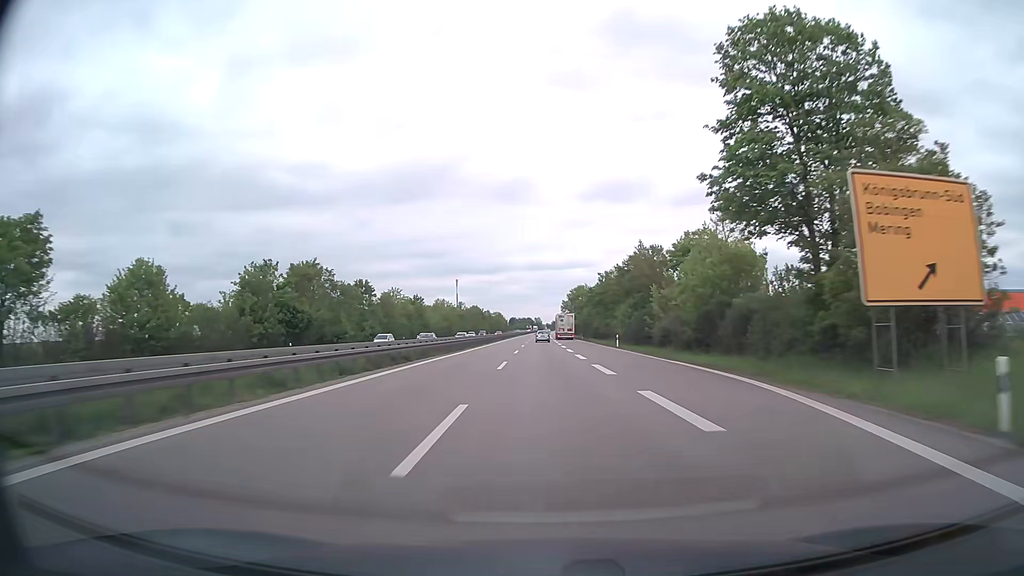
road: trunk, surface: asphalt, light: Day
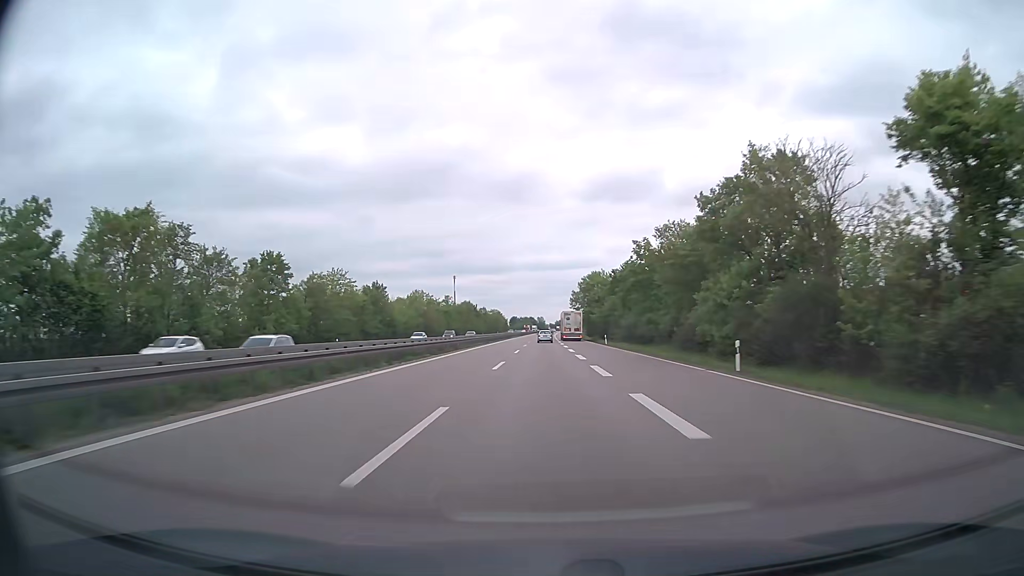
(-0.2, +36.6) m; 0°
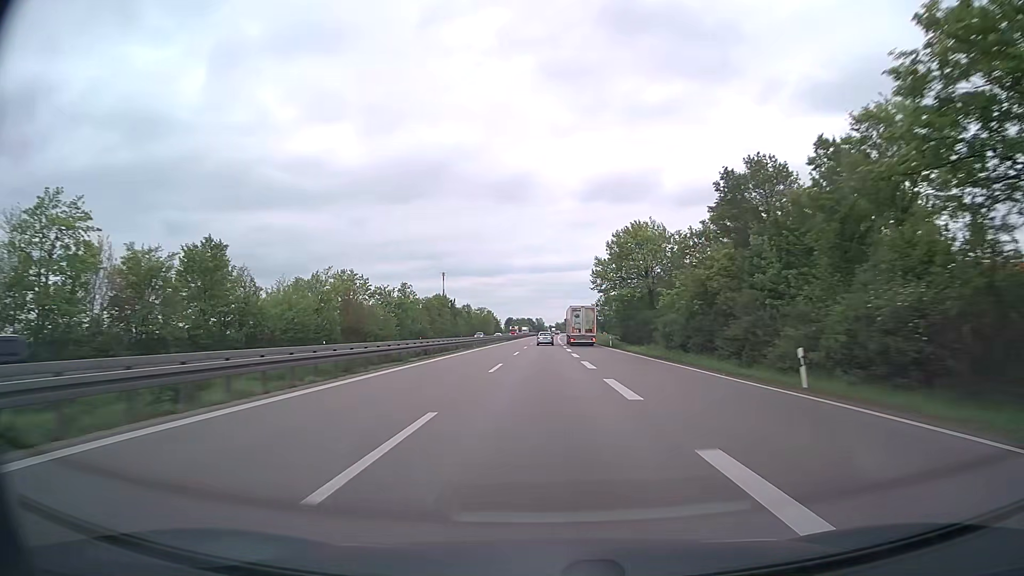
(0.0, +54.9) m; 0°
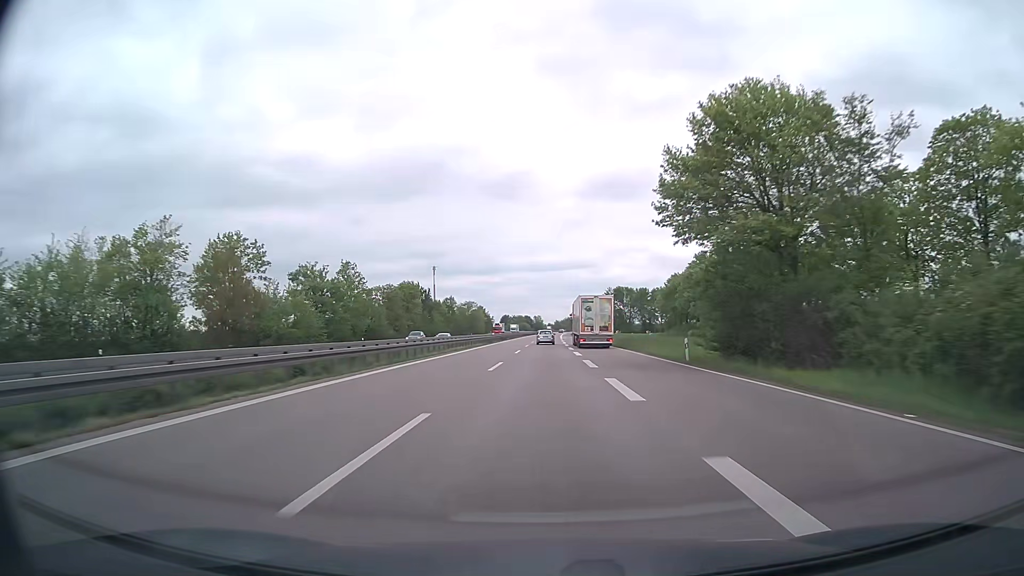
(0.0, +36.6) m; 0°
